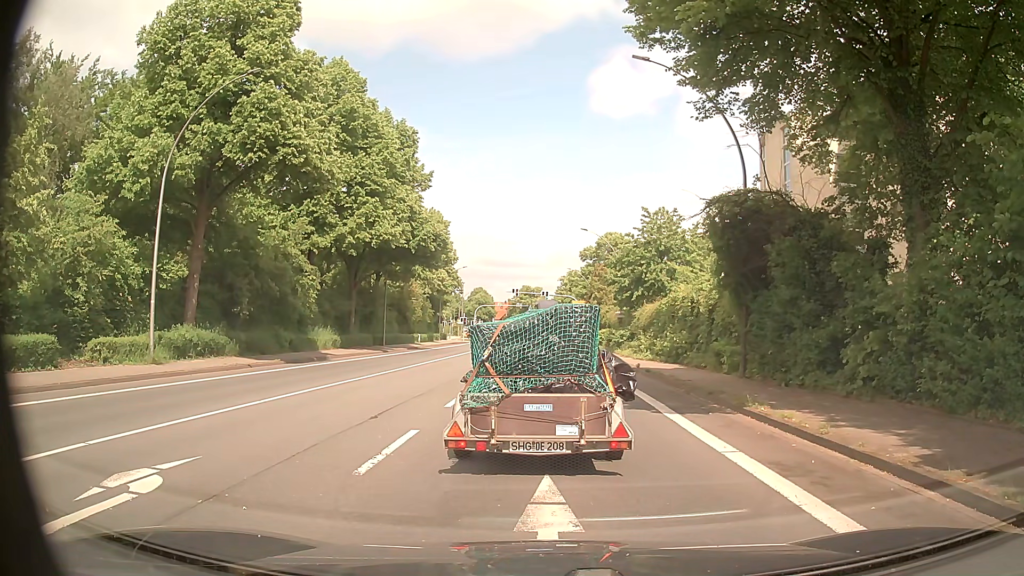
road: primary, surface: asphalt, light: Day
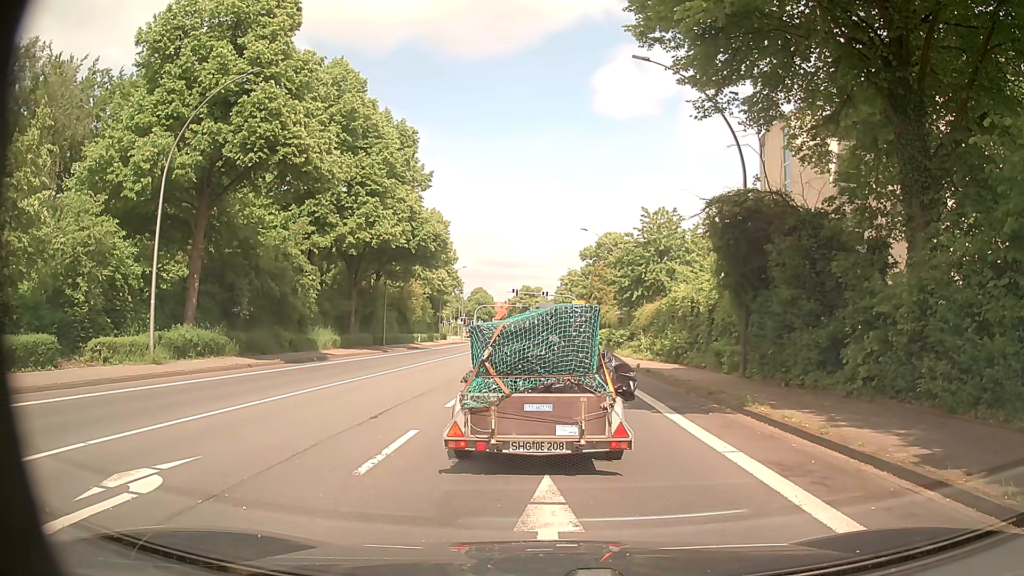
(0.0, 0.0) m; 0°
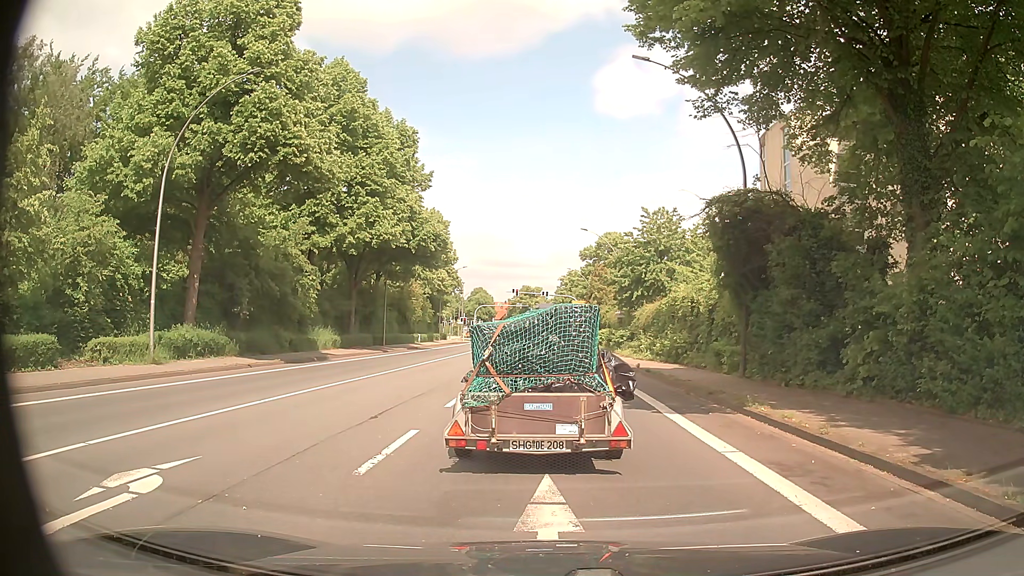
(0.0, 0.0) m; 0°
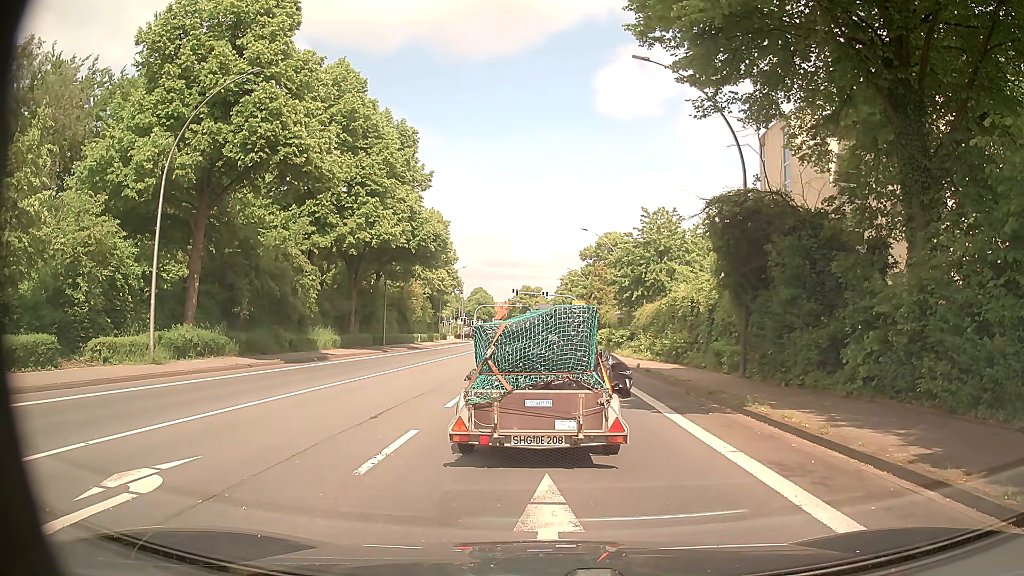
(0.0, 0.0) m; 0°
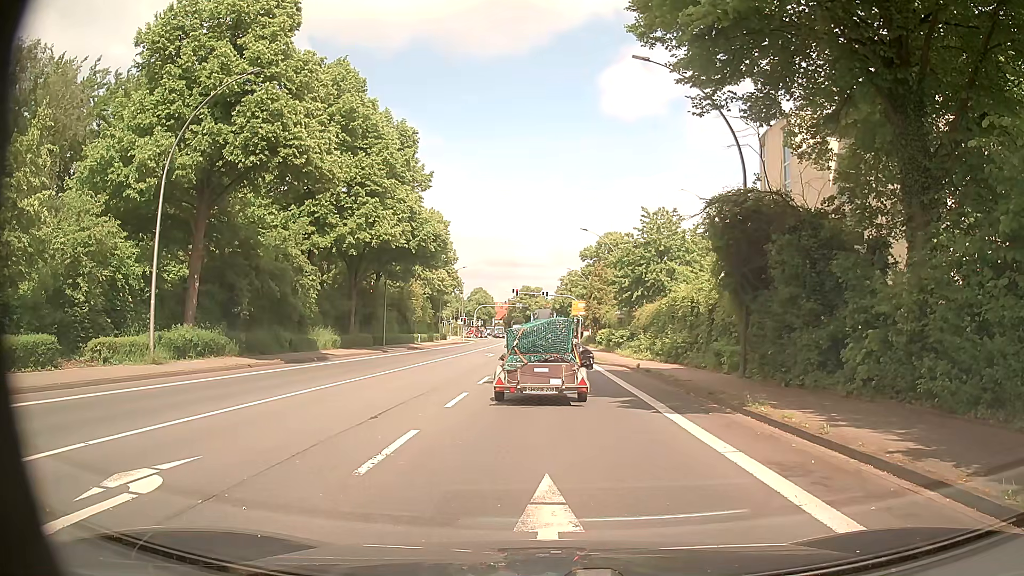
(0.0, 0.0) m; 0°
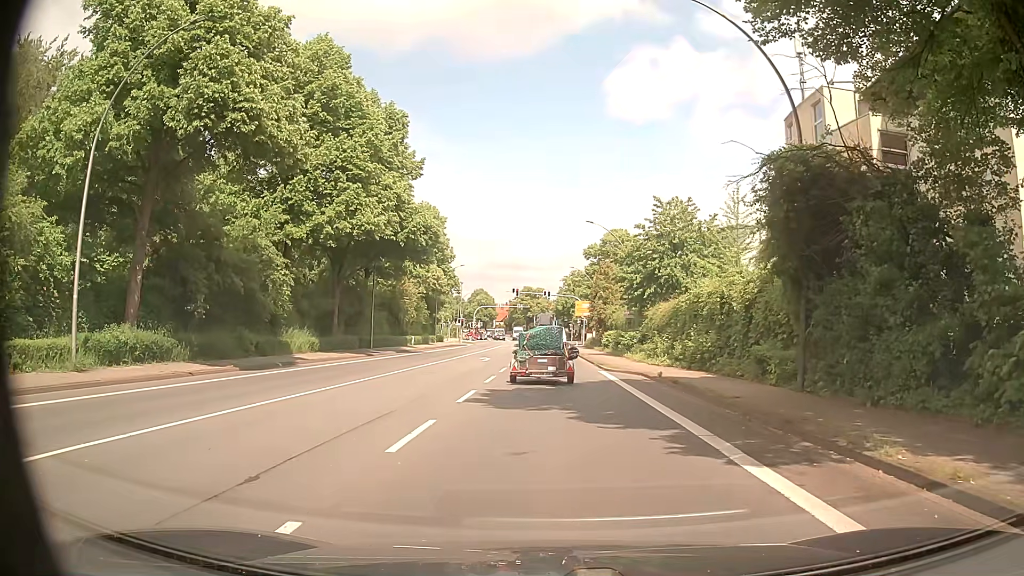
(0.0, +5.2) m; +1°
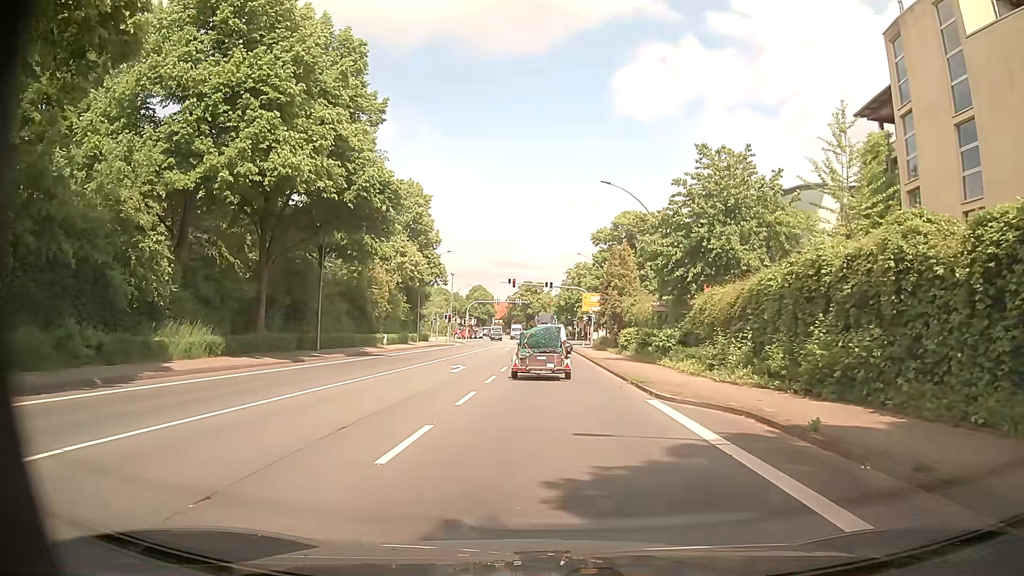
(-0.2, +13.1) m; -2°
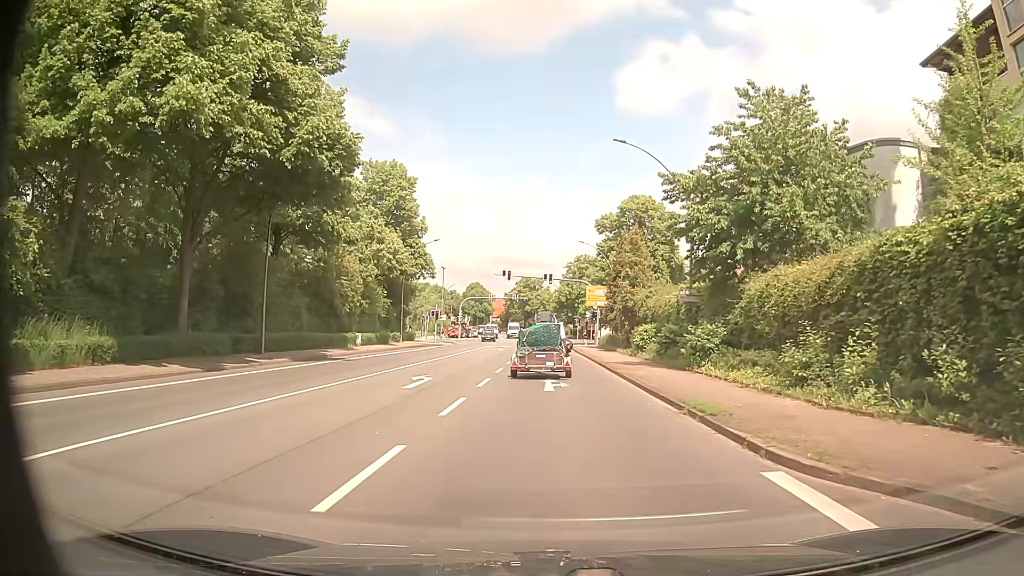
(+0.1, +8.1) m; 0°
(0, +10) (0, +20) (0, +30) (+1, +40) (+1, +50) (+1, +60) (+1, +70) (+1, +80) (+1, +90) (+1, +100) m
